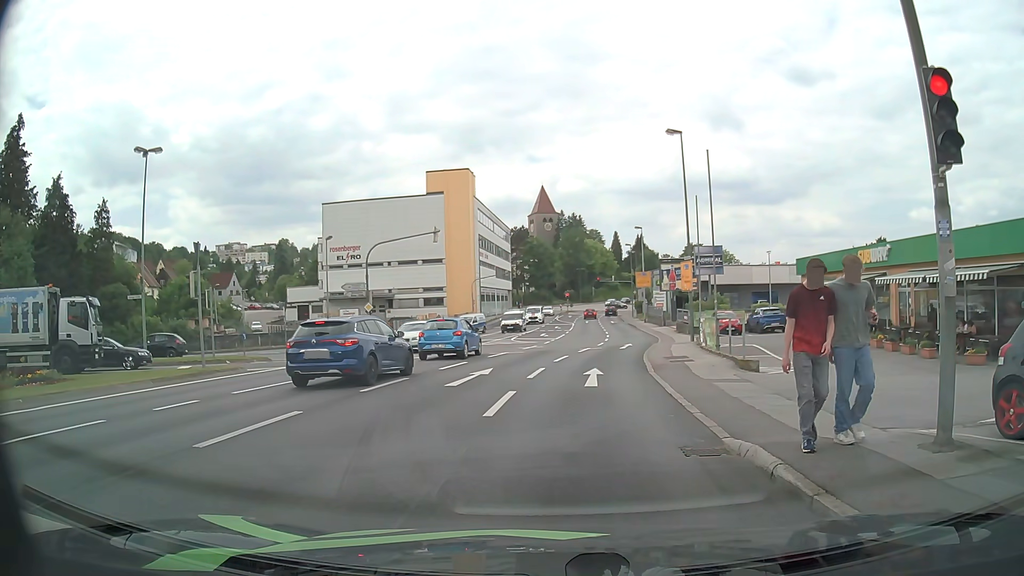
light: Day
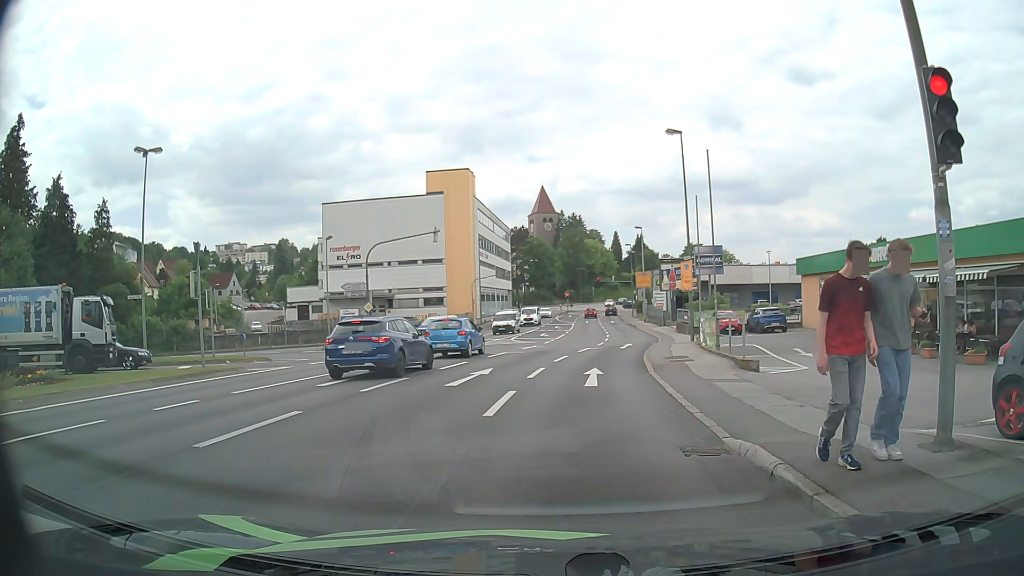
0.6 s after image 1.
(0.0, 0.0) m; 0°
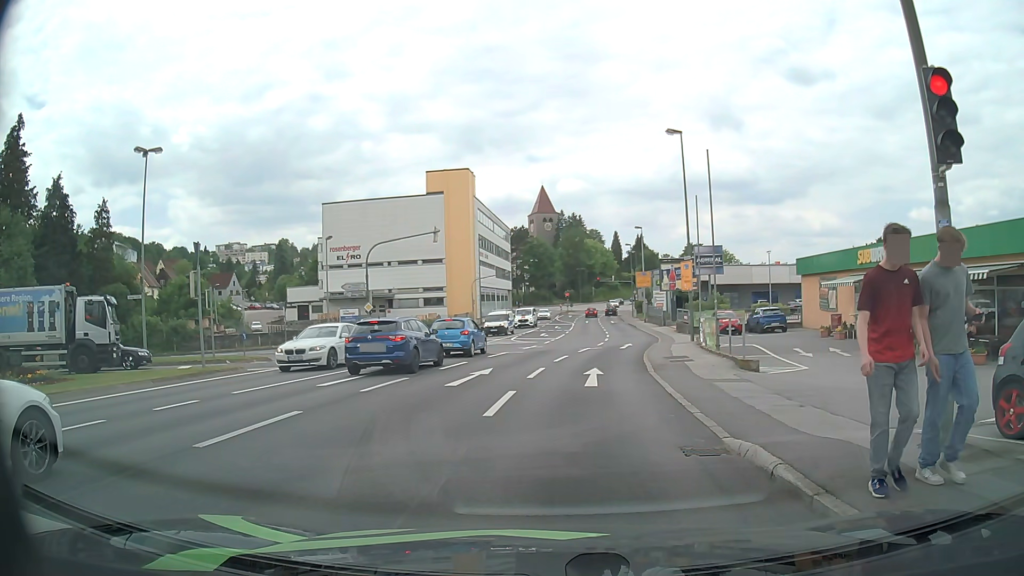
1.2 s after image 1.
(0.0, 0.0) m; 0°
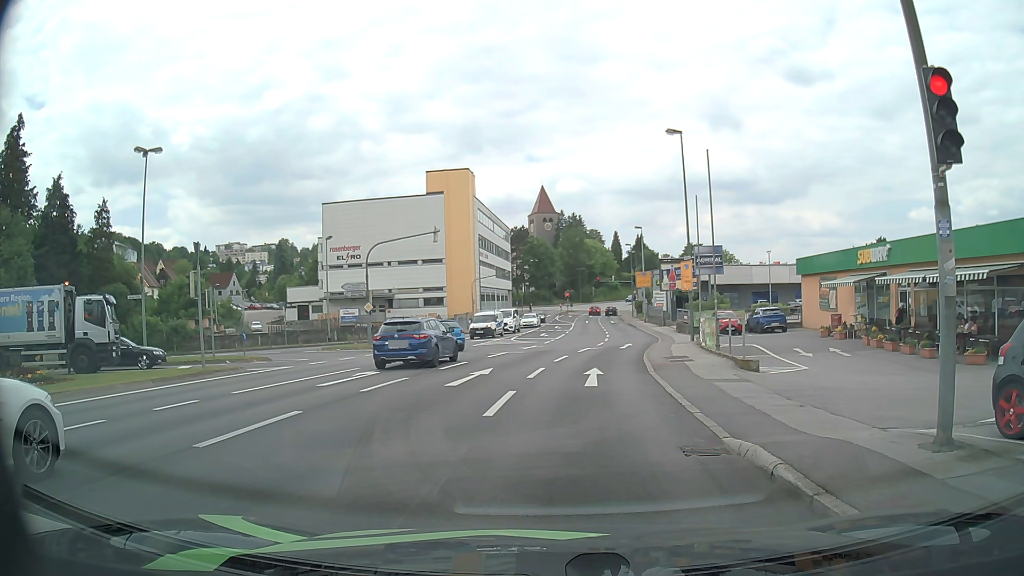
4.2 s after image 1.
(0.0, 0.0) m; 0°
(+1, +10) (+2, +20) (+4, +30) (+6, +40) (+8, +49) (+9, +59) (+10, +69) (+11, +79) (+12, +89) (+13, +99) m
